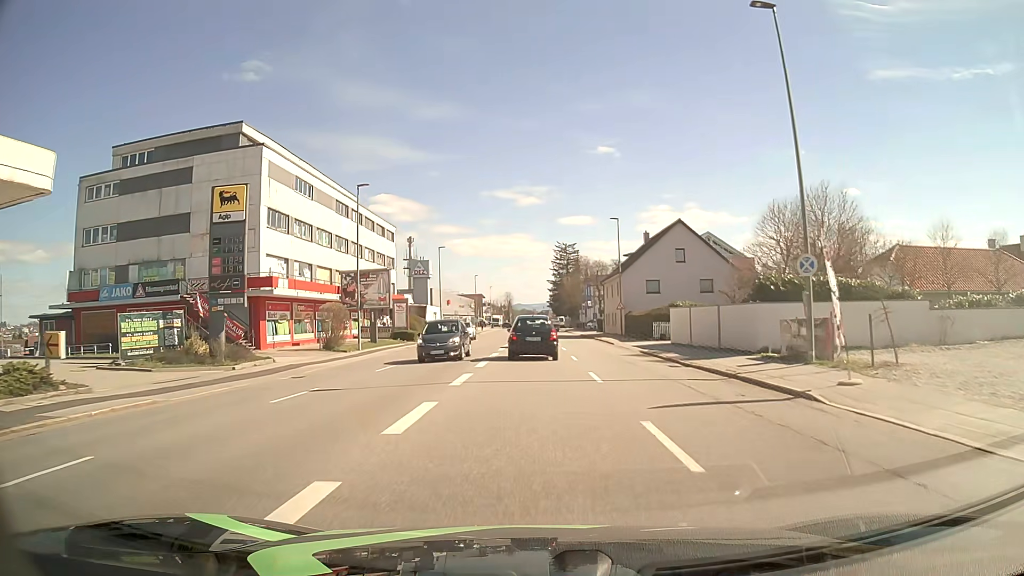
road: tertiary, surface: asphalt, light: Day
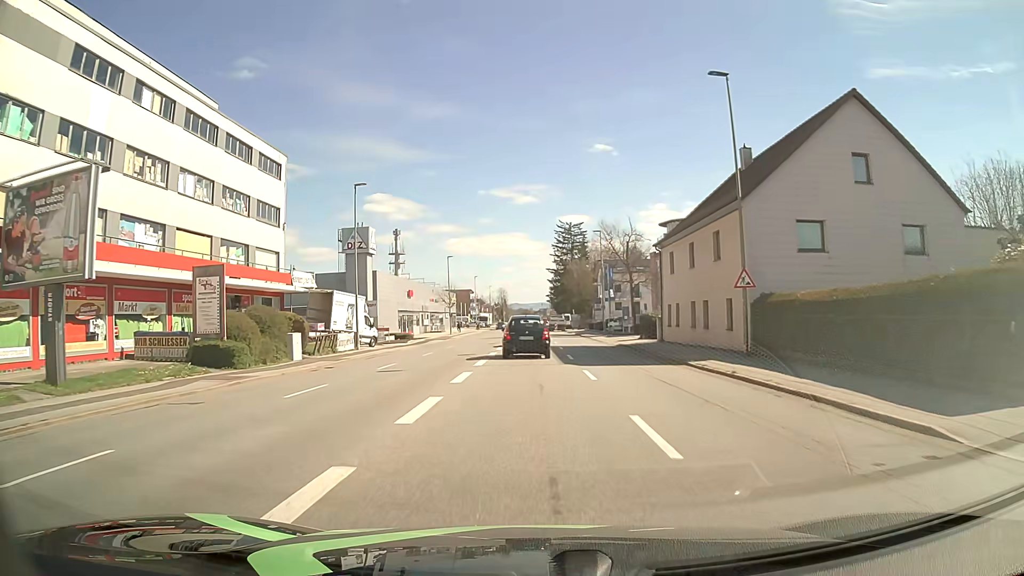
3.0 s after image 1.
(+0.1, +35.5) m; 0°
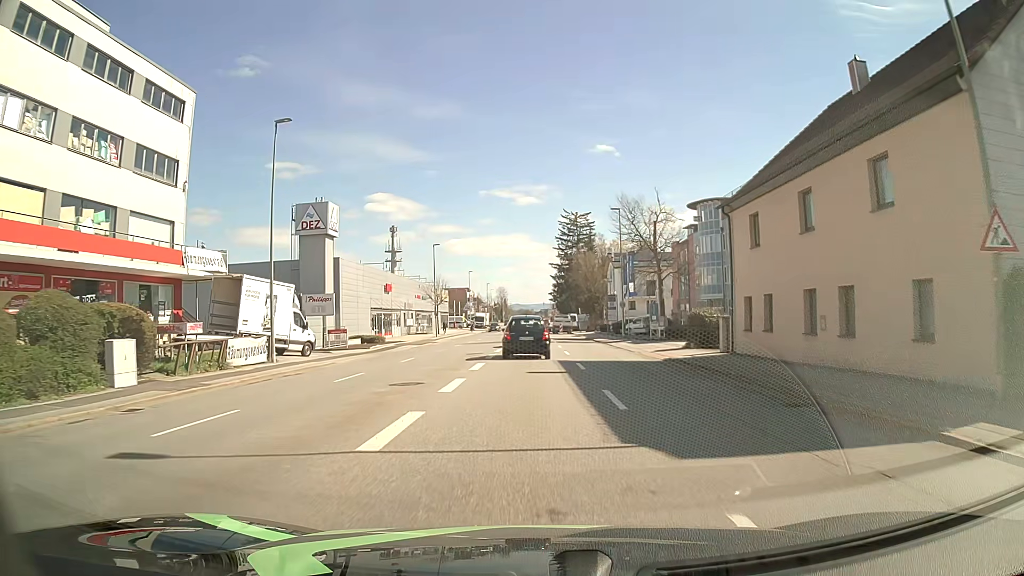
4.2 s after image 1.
(0.0, +14.0) m; 0°
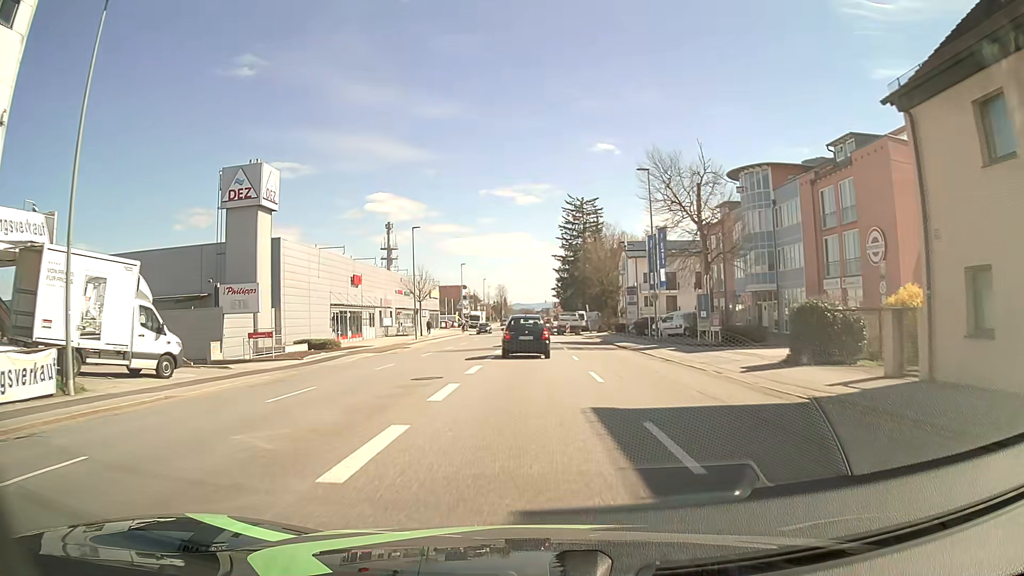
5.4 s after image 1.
(0.0, +13.7) m; 0°
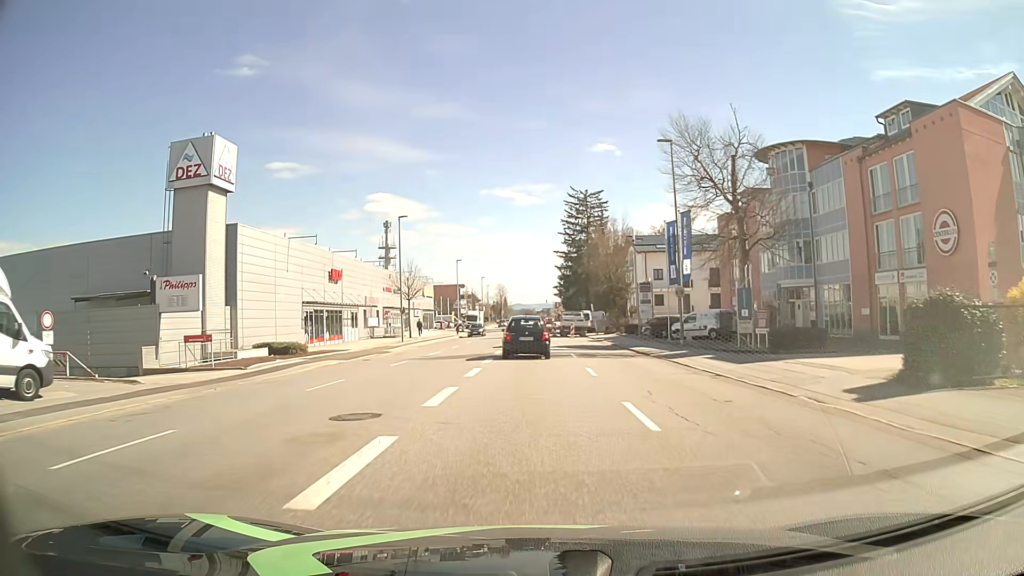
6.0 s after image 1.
(0.0, +6.7) m; 0°
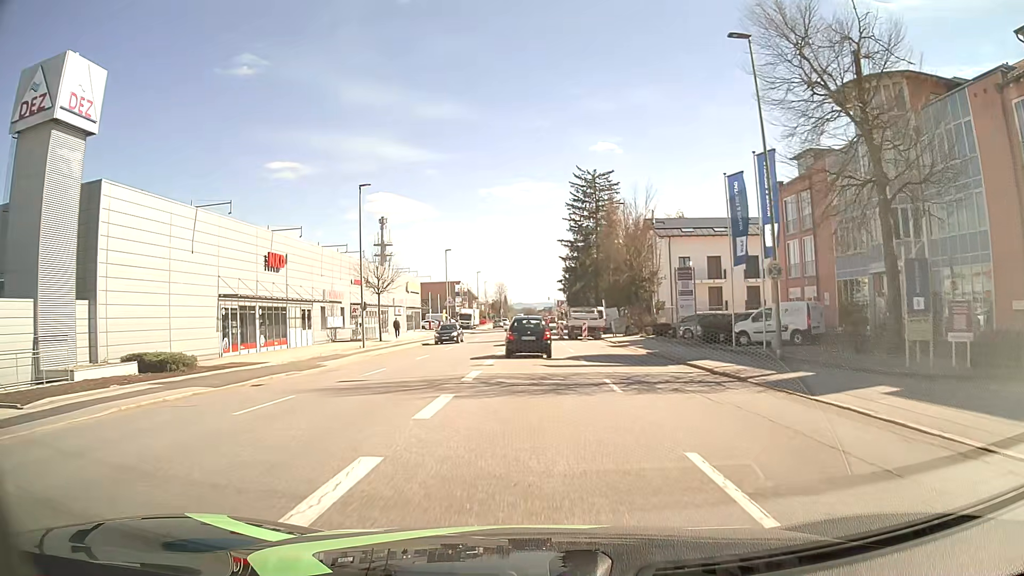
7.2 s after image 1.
(0.0, +13.2) m; 0°
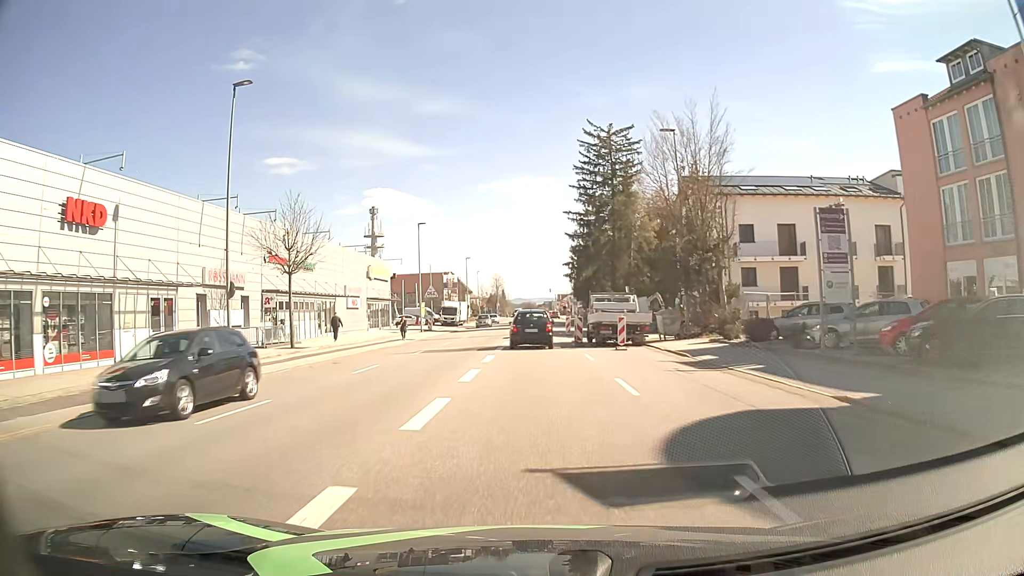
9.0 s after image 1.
(0.0, +19.5) m; 0°
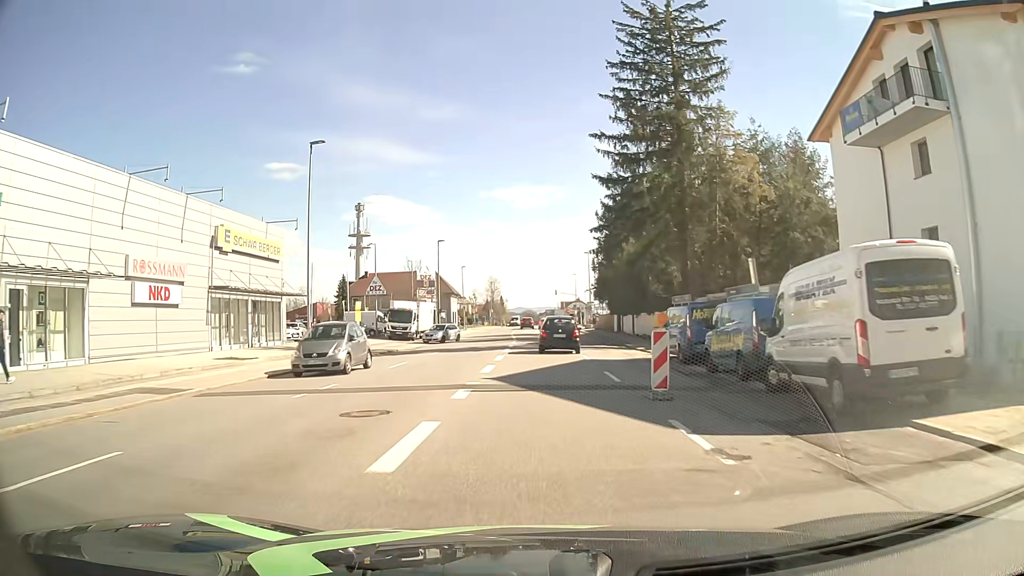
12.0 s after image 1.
(+0.1, +32.3) m; 0°
